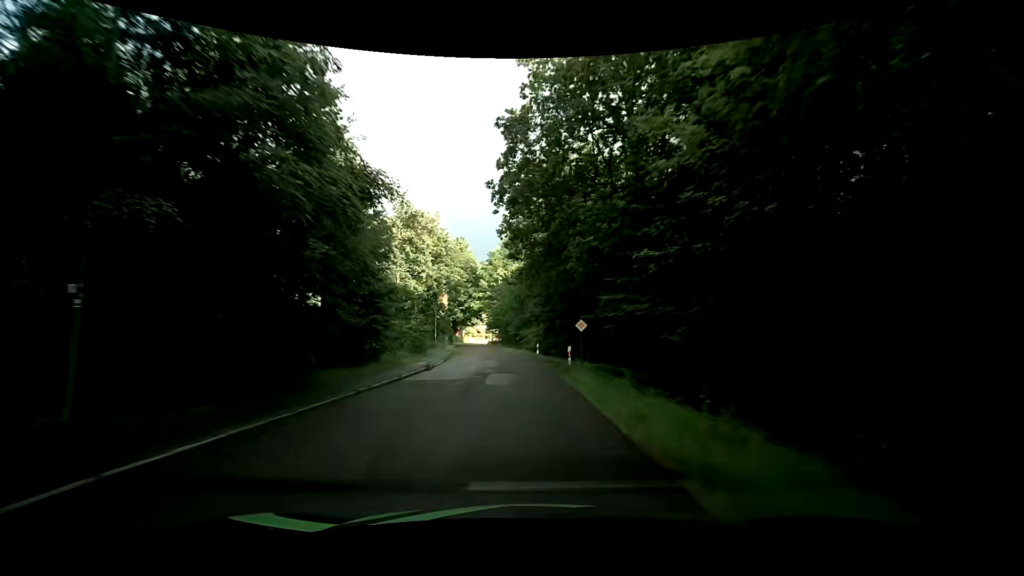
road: residential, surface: asphalt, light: Day
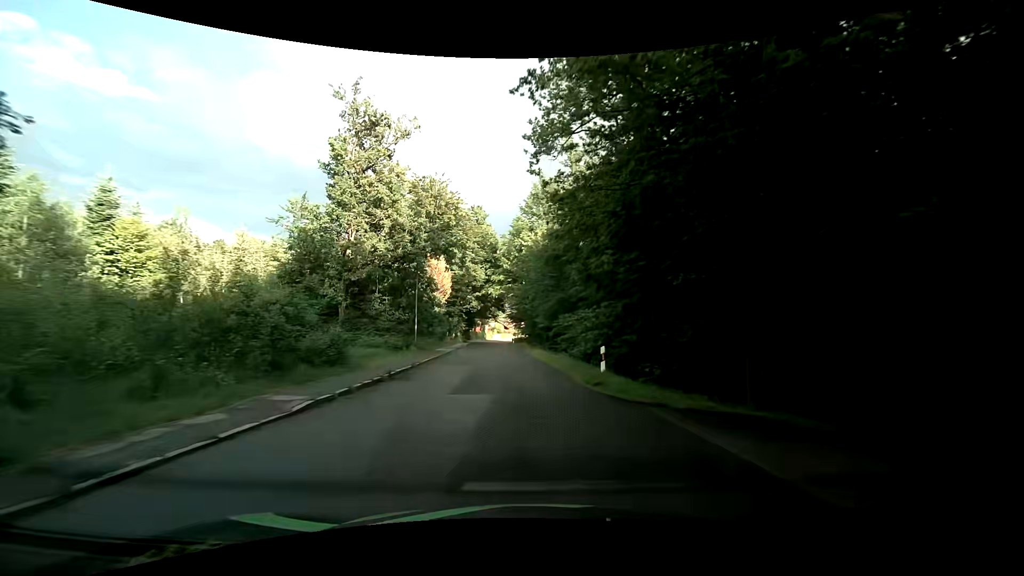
(-0.5, +22.3) m; -2°
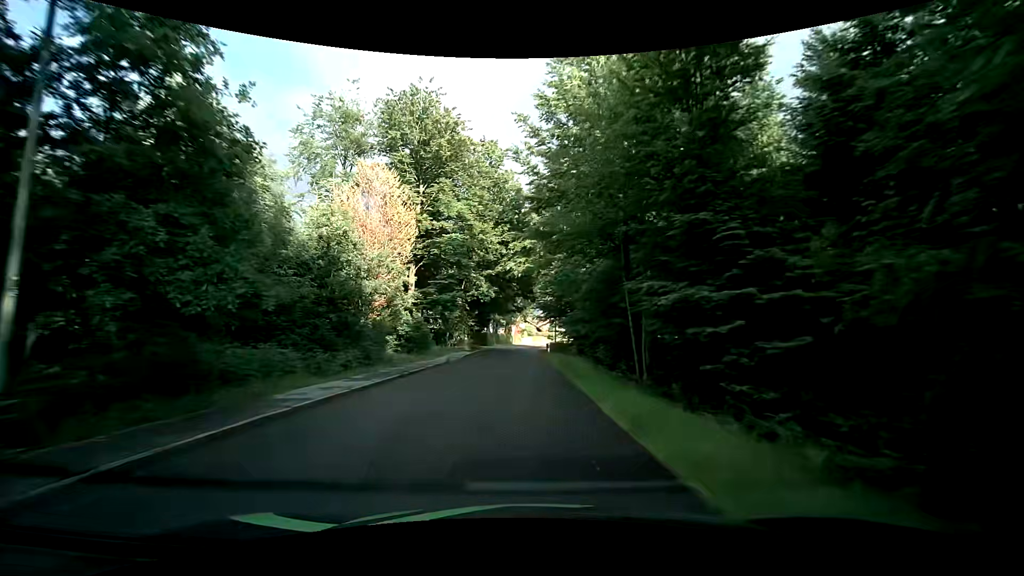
(-1.3, +28.6) m; -5°
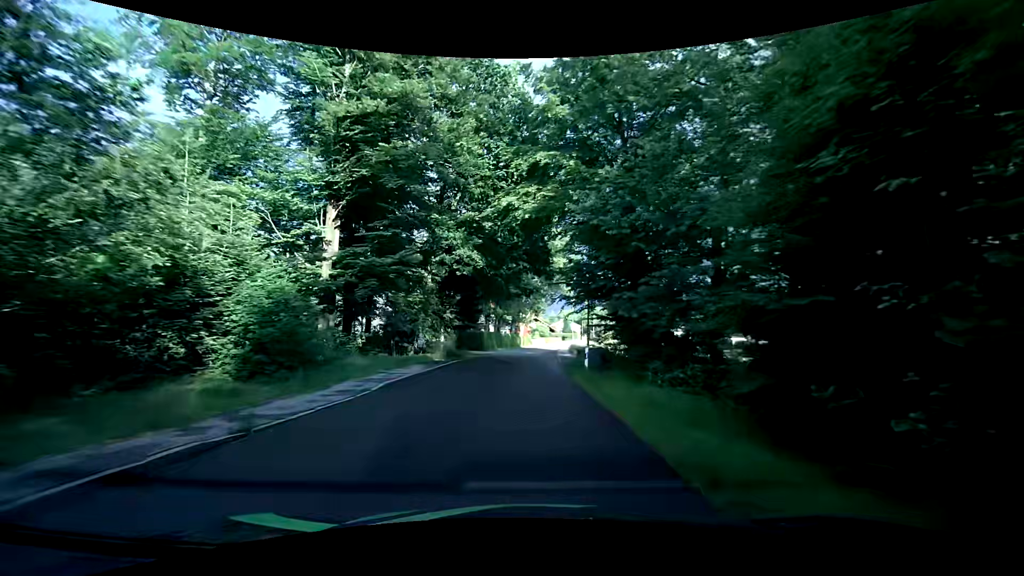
(-0.2, +21.2) m; -1°
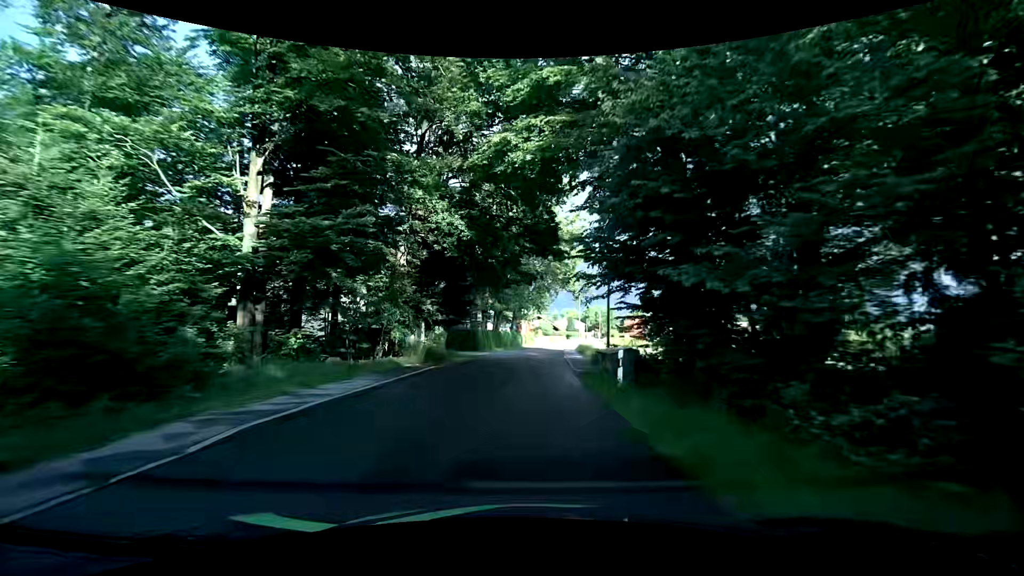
(0.0, +7.2) m; 0°
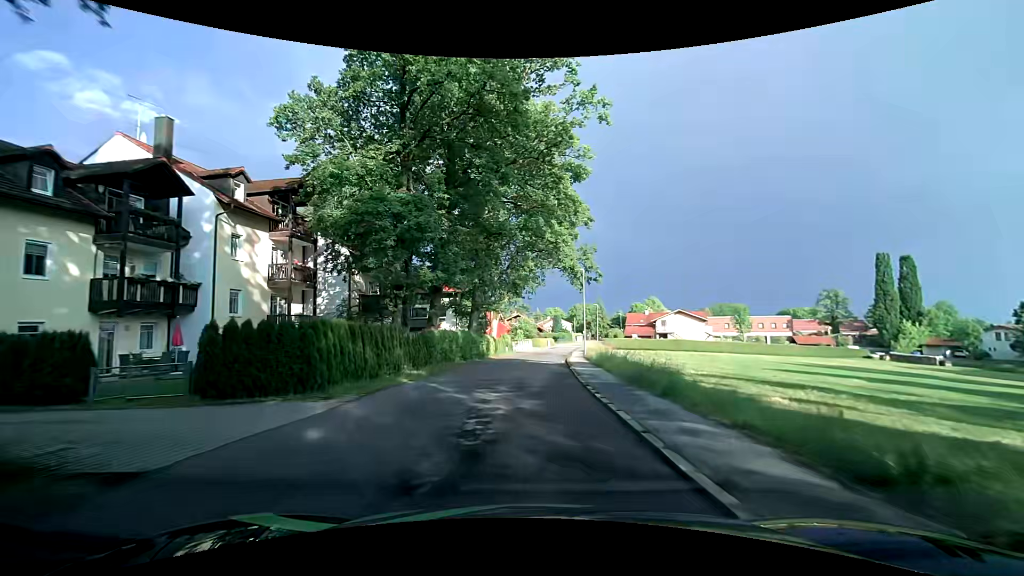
(+0.6, +29.3) m; +4°
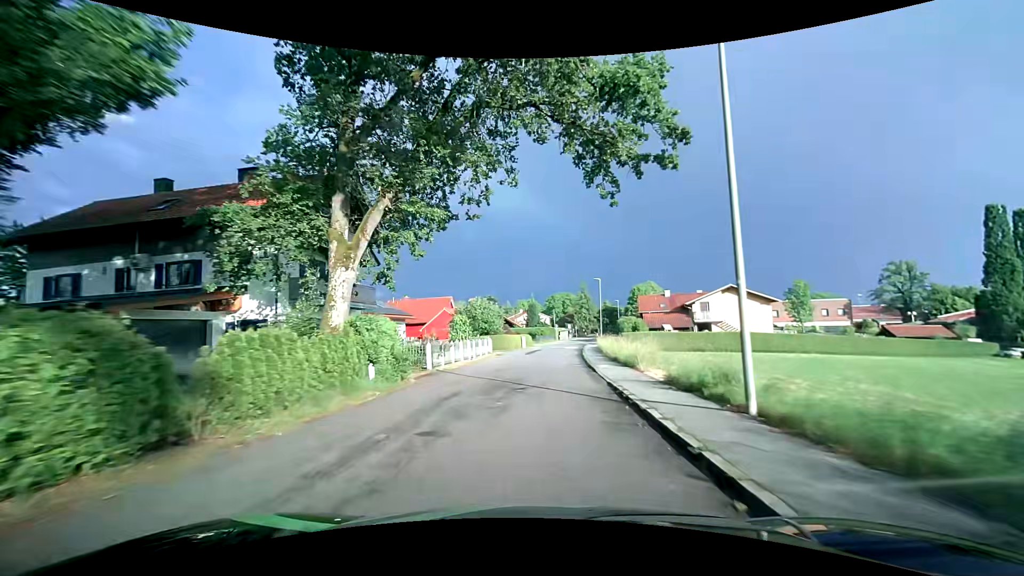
(+0.1, +37.3) m; +2°
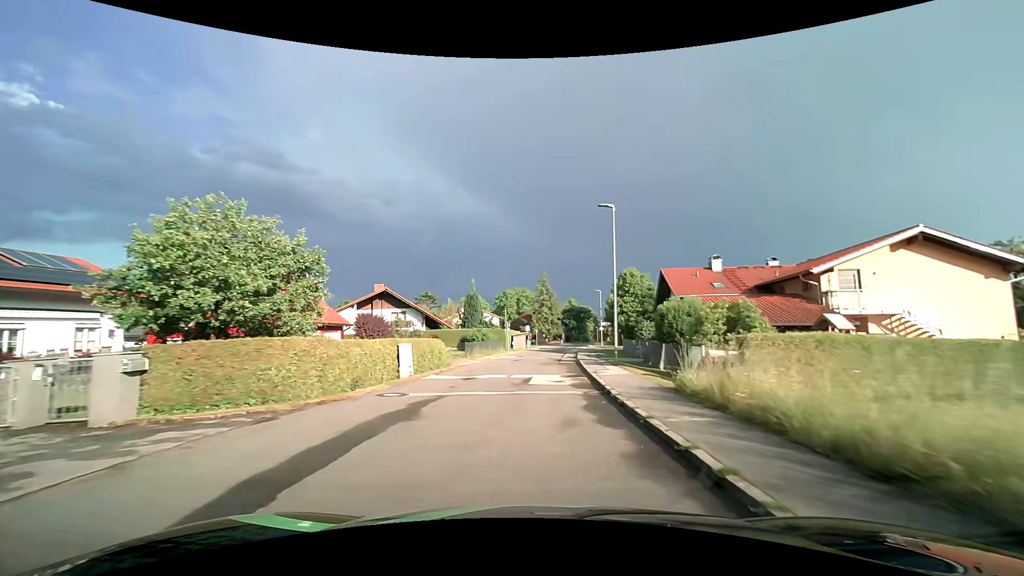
(+1.5, +36.5) m; +5°
(0, +10) (0, +20) (+1, +30) (+2, +40) (+3, +50) (+4, +60) (+6, +70) (+7, +80) (+9, +89) (+12, +99) m
